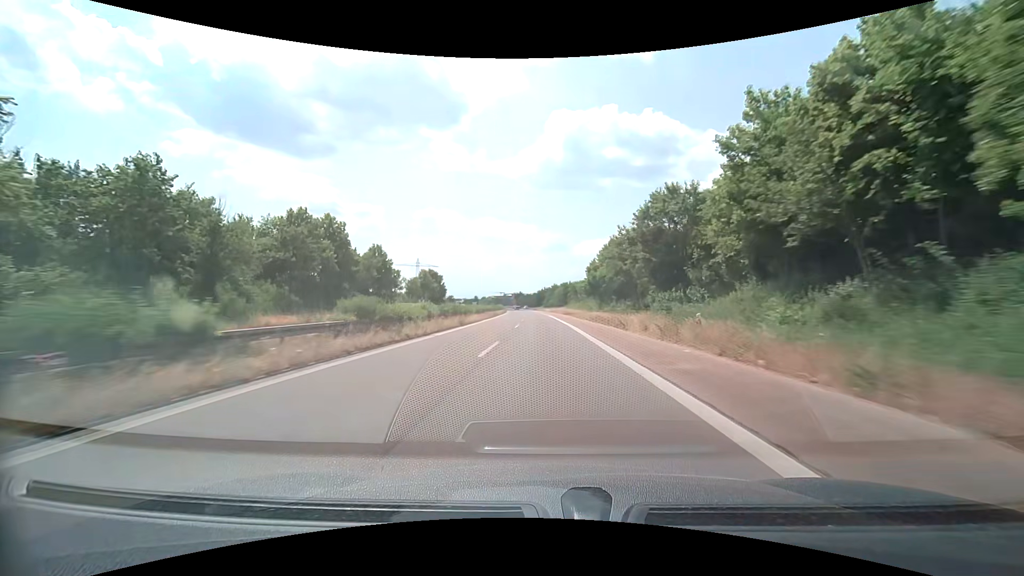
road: trunk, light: Day
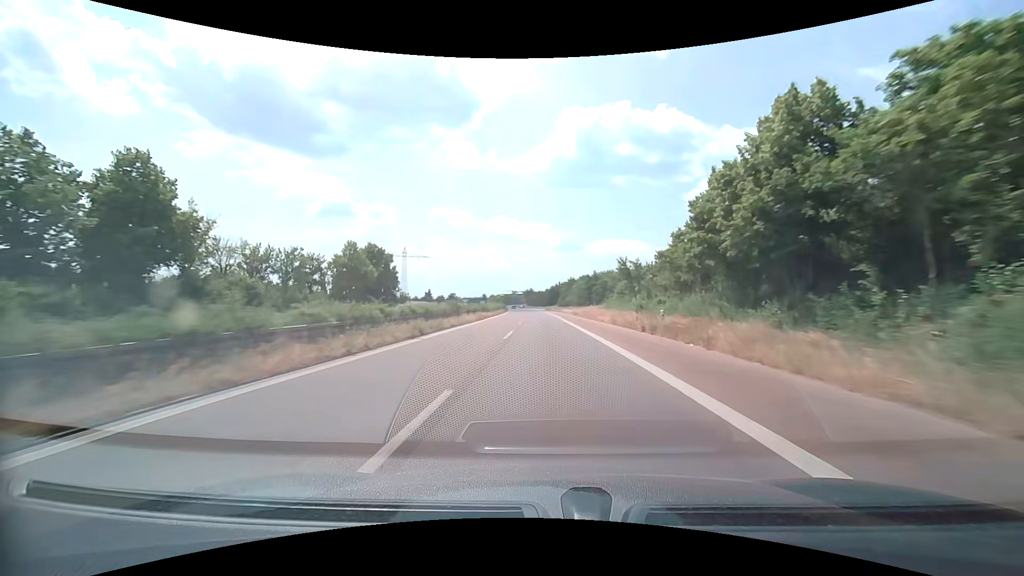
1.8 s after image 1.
(-0.6, +47.4) m; -1°
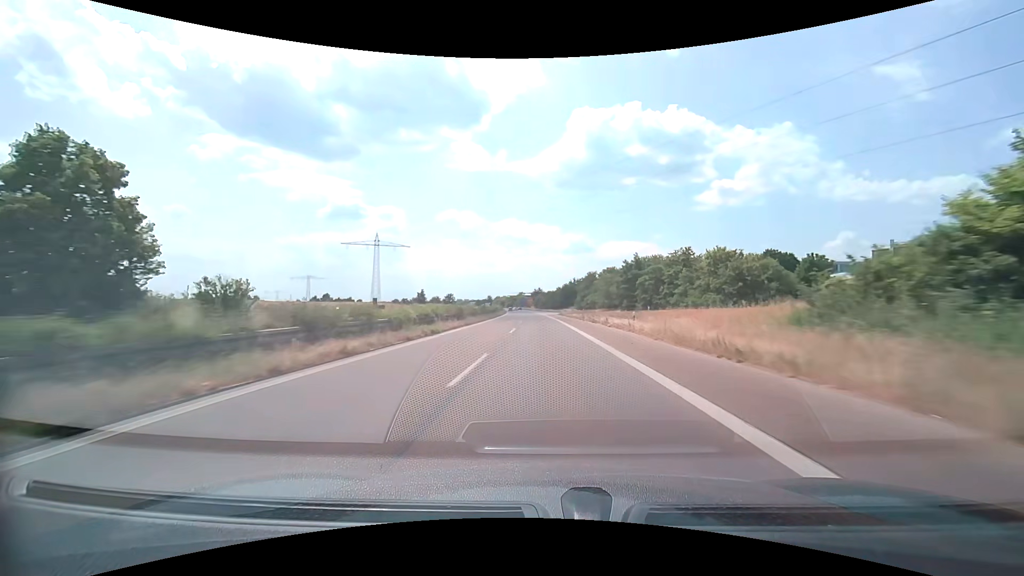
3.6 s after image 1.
(-0.5, +47.4) m; -1°
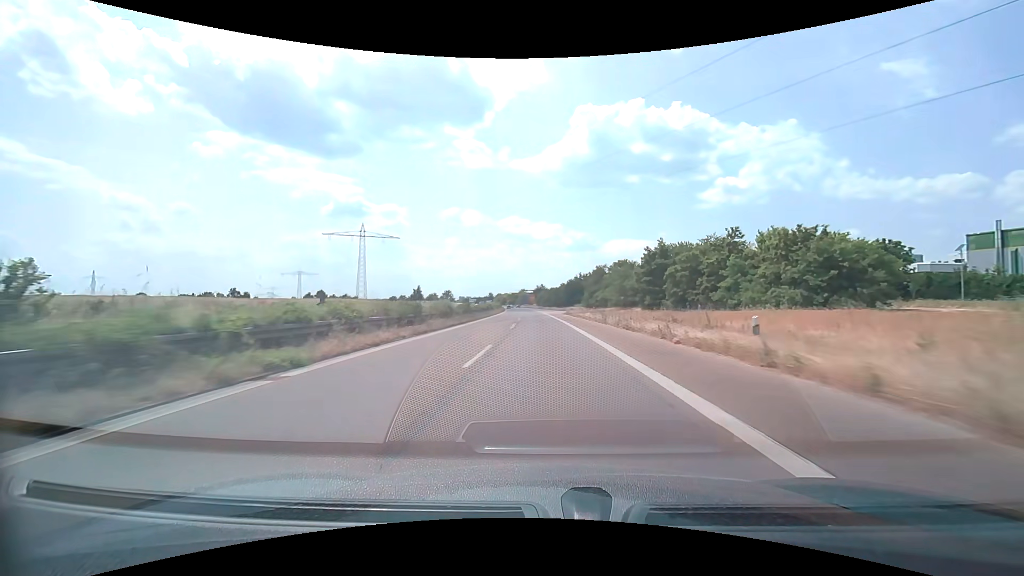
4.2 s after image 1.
(0.0, +15.8) m; 0°
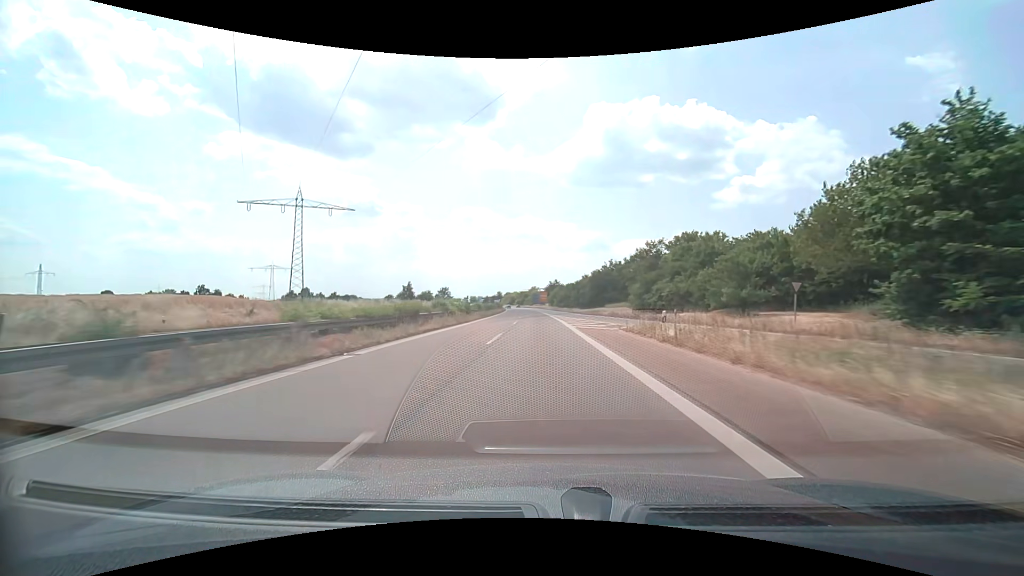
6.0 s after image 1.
(-0.6, +47.4) m; -2°
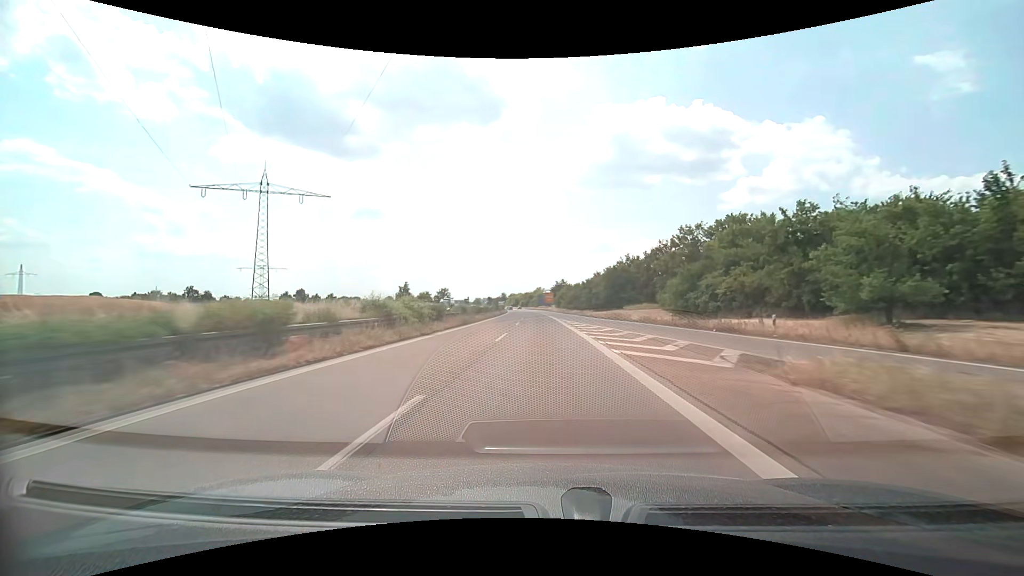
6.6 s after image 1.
(-0.1, +15.8) m; -1°
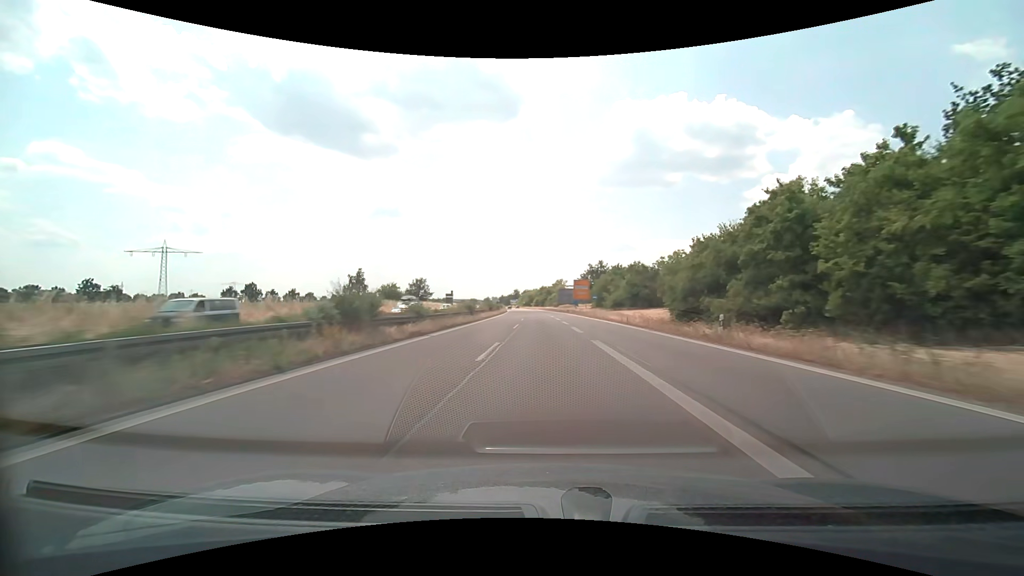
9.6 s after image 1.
(-1.7, +79.0) m; -2°
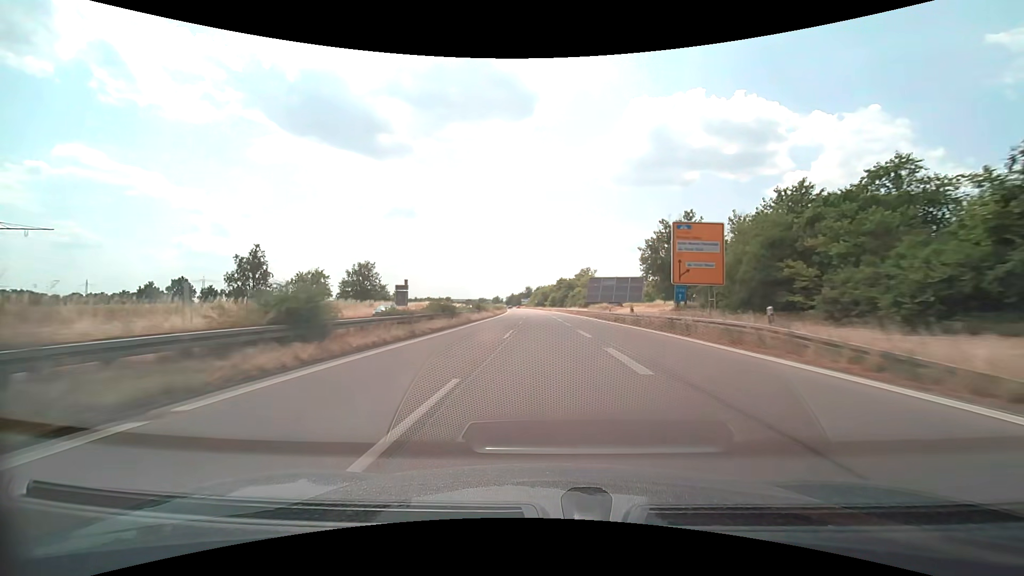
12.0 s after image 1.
(-1.0, +63.2) m; -2°
(0, +10) (0, +20) (0, +30) (0, +40) (-1, +50) (-1, +60) (-1, +70) (-2, +80) (-2, +90) (-2, +100) m
